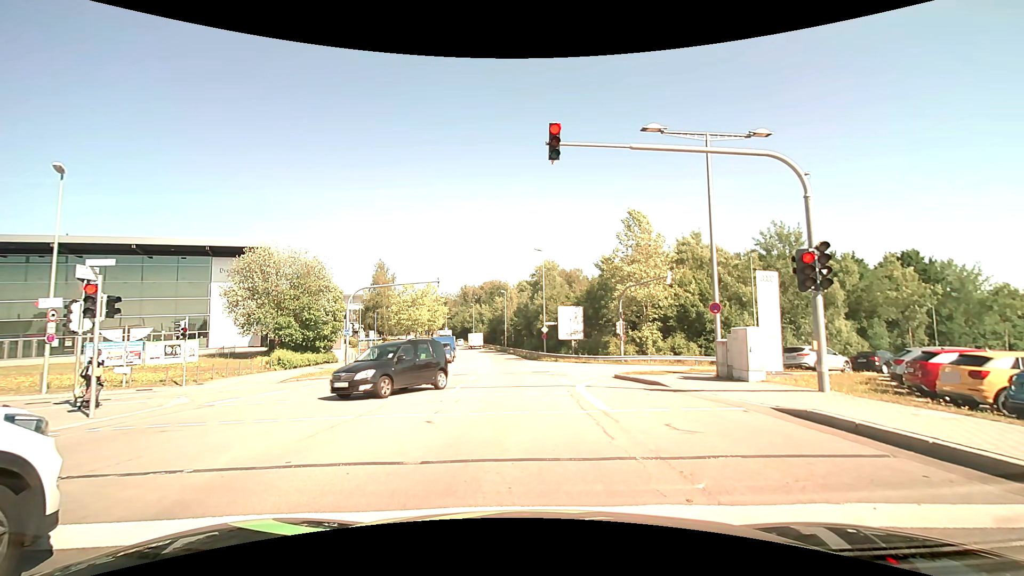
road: secondary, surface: asphalt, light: Day
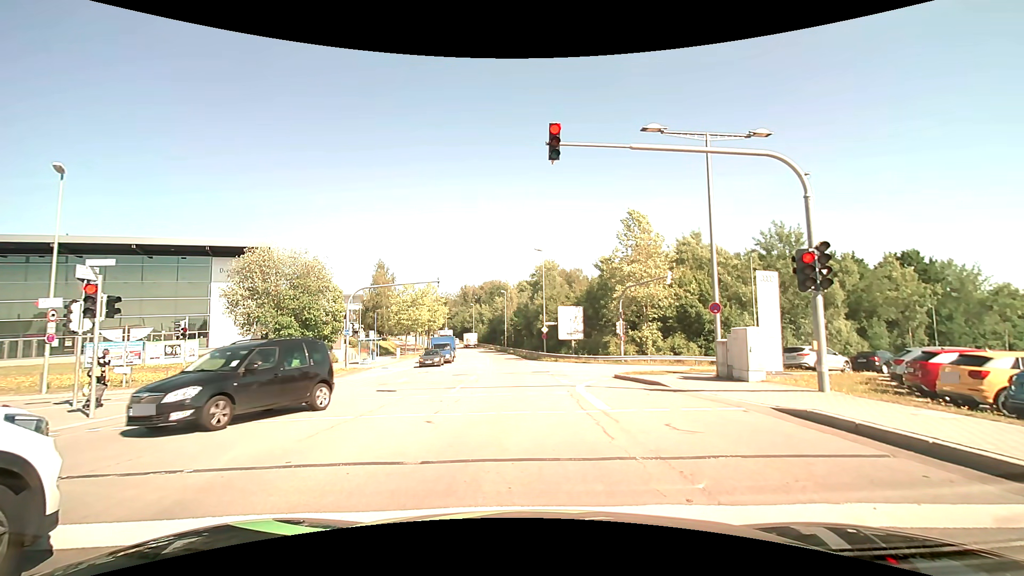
(0.0, 0.0) m; 0°
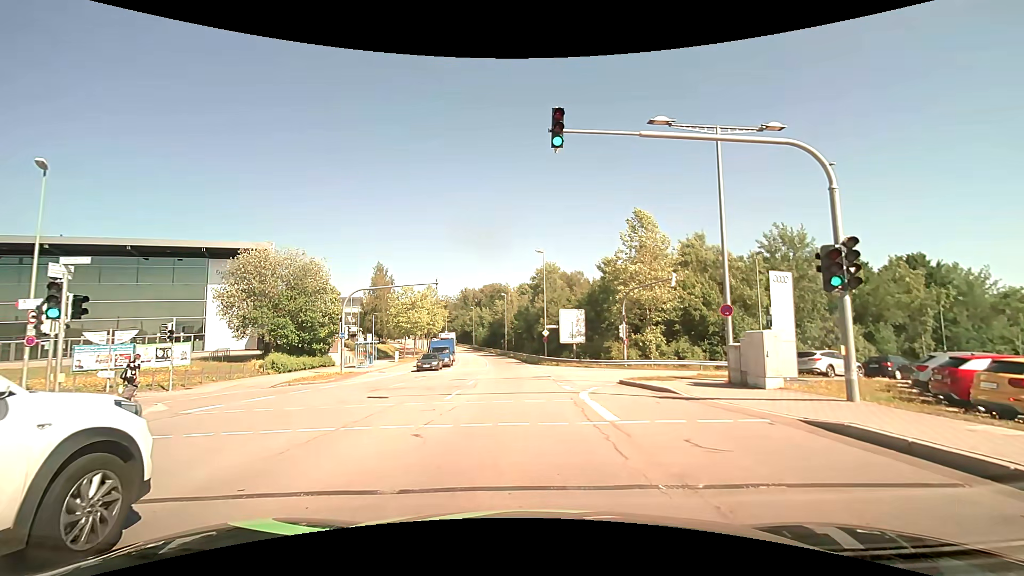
(0.0, +1.0) m; 0°
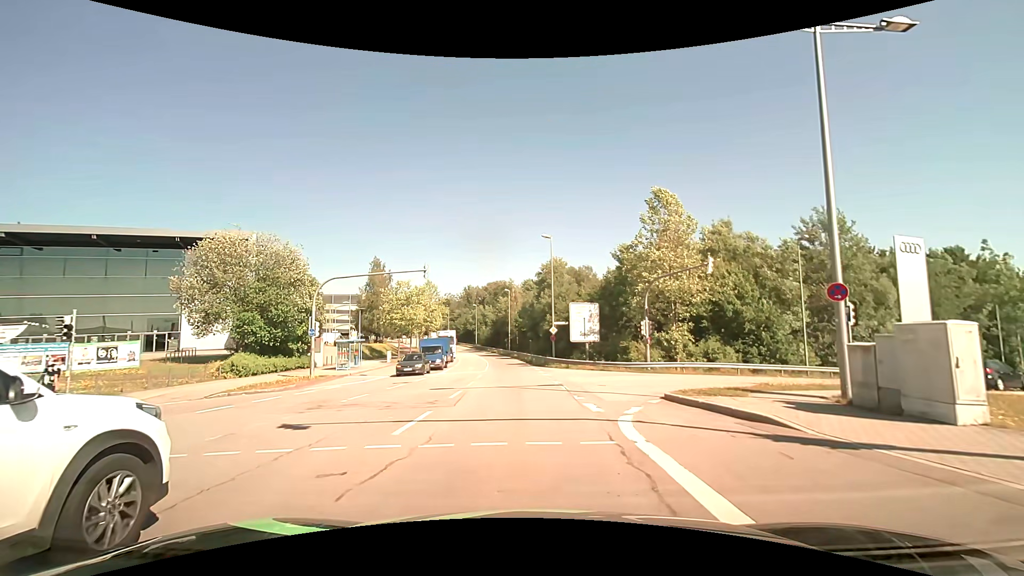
(0.0, +6.1) m; 0°
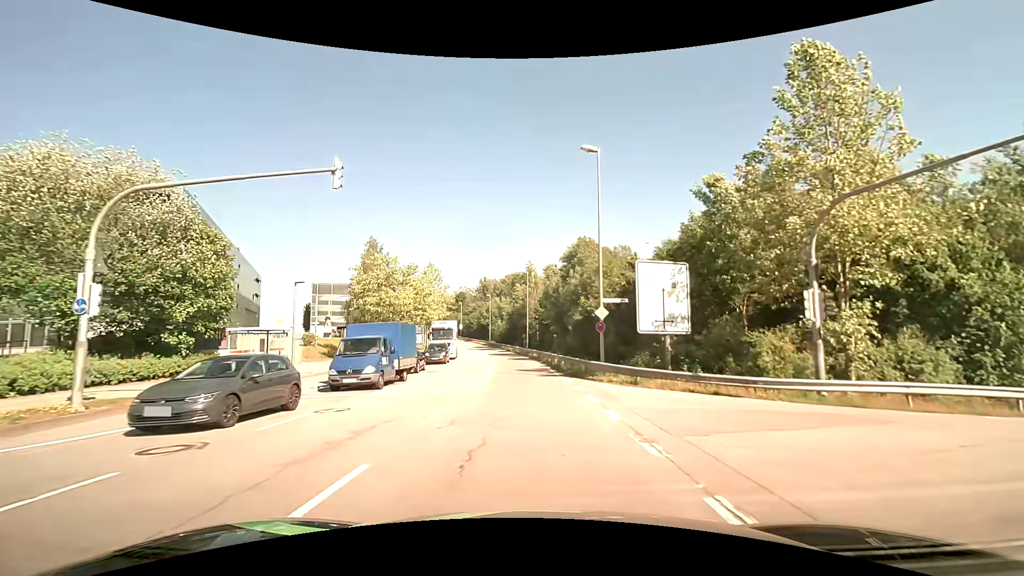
(-0.4, +17.3) m; -3°
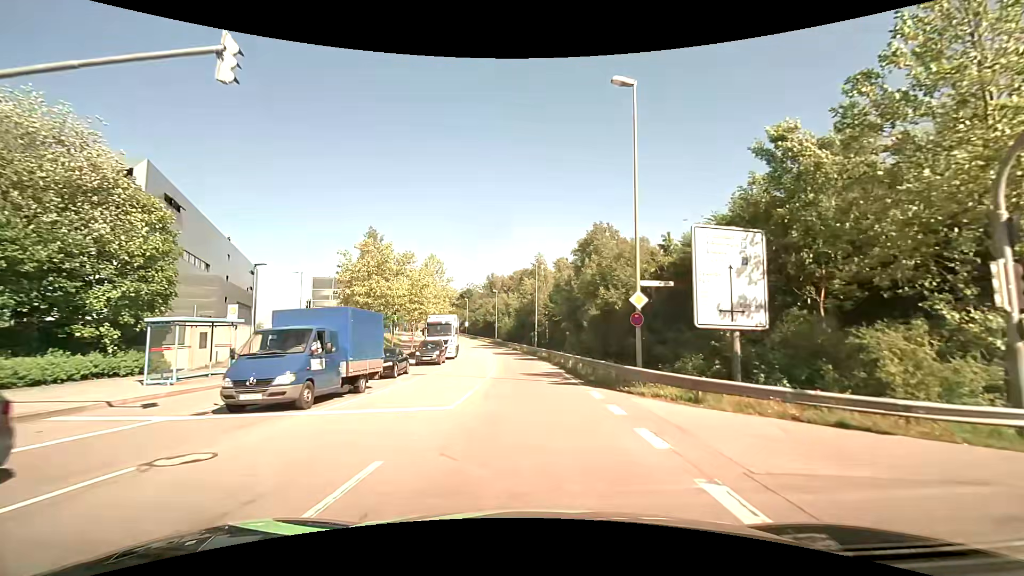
(-0.1, +5.7) m; -1°
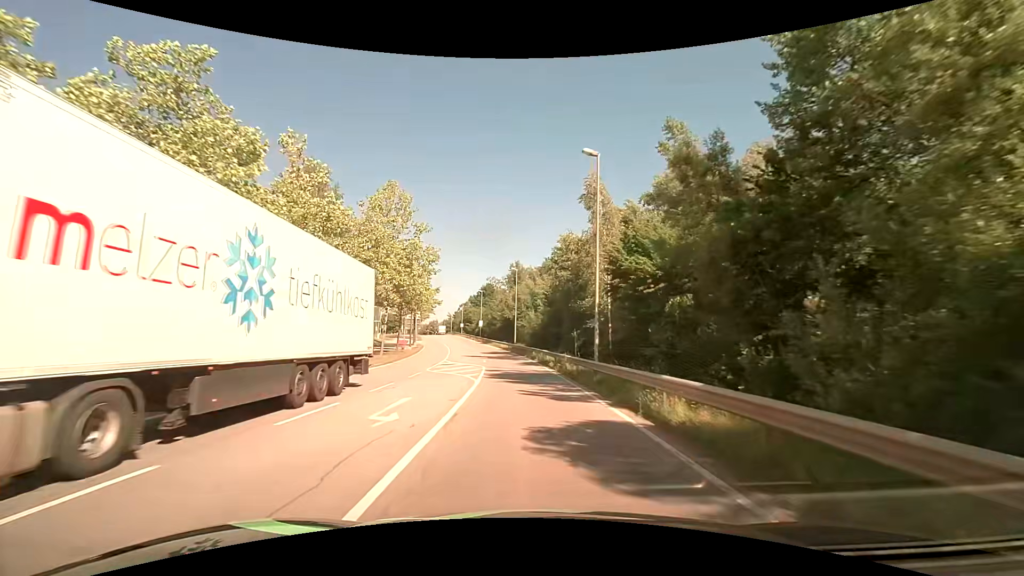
(-0.7, +34.2) m; -3°
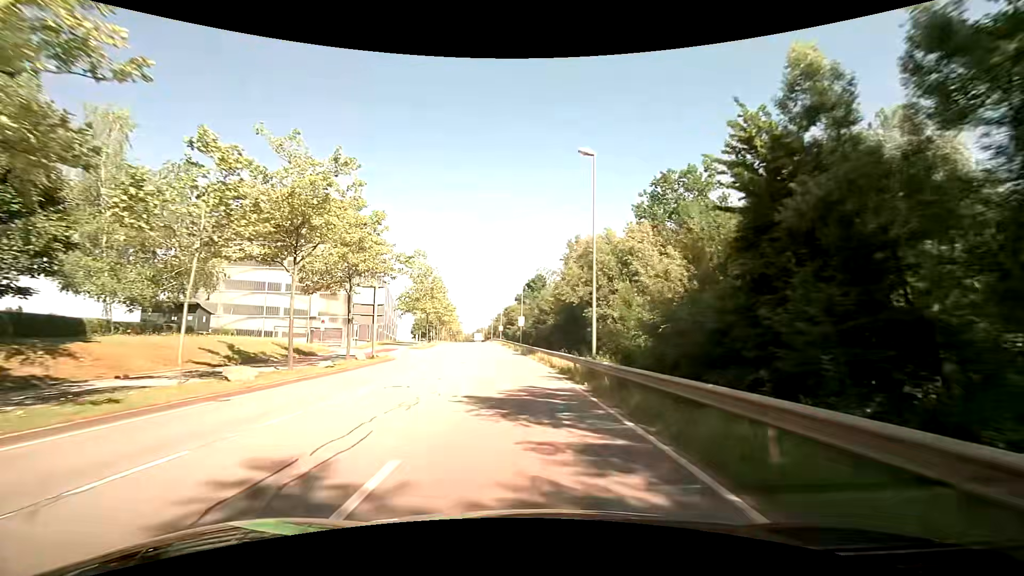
(-2.1, +40.3) m; -6°
